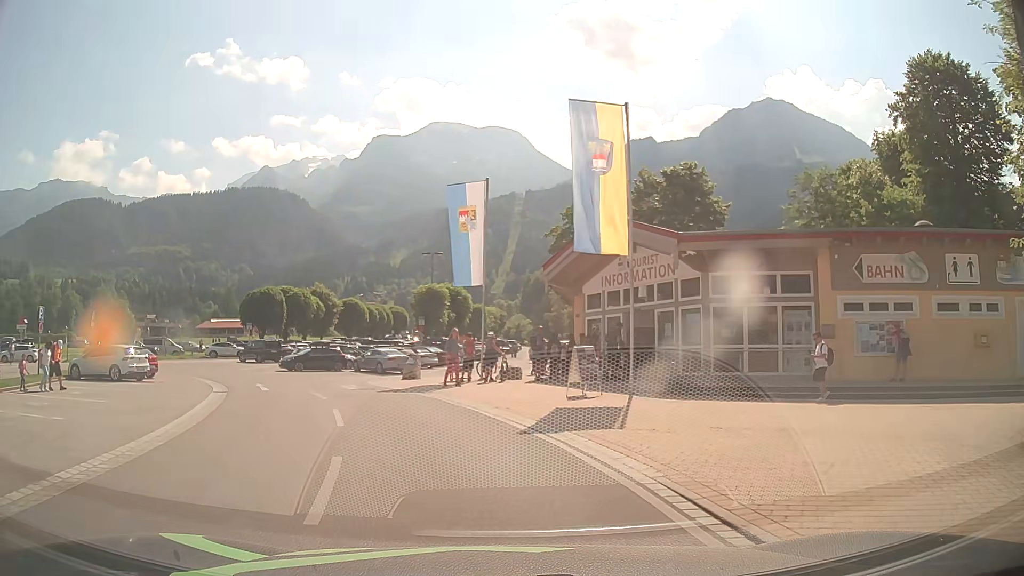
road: service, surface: asphalt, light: Day
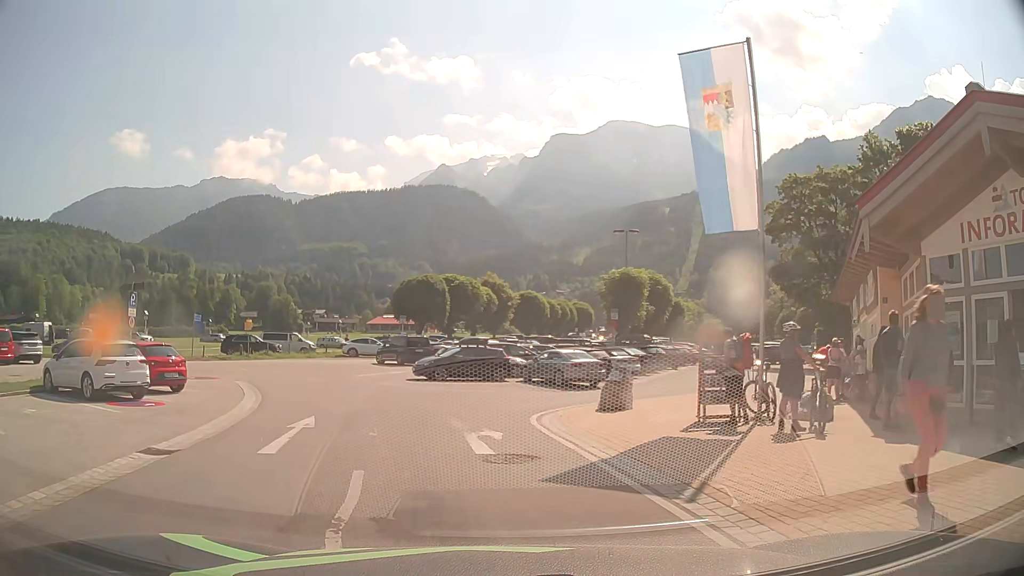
(-1.3, +12.6) m; -13°
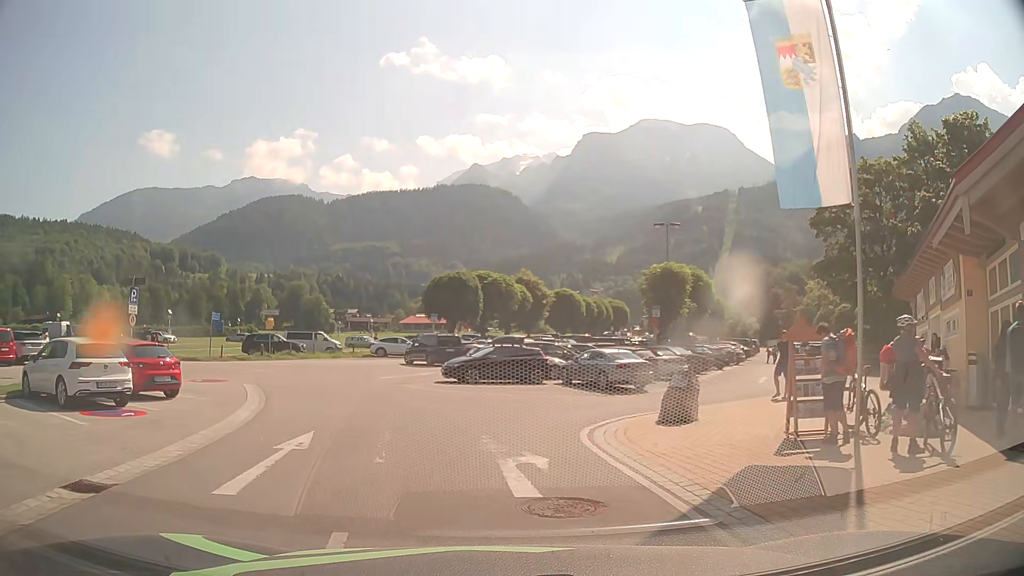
(-0.1, +2.5) m; -3°
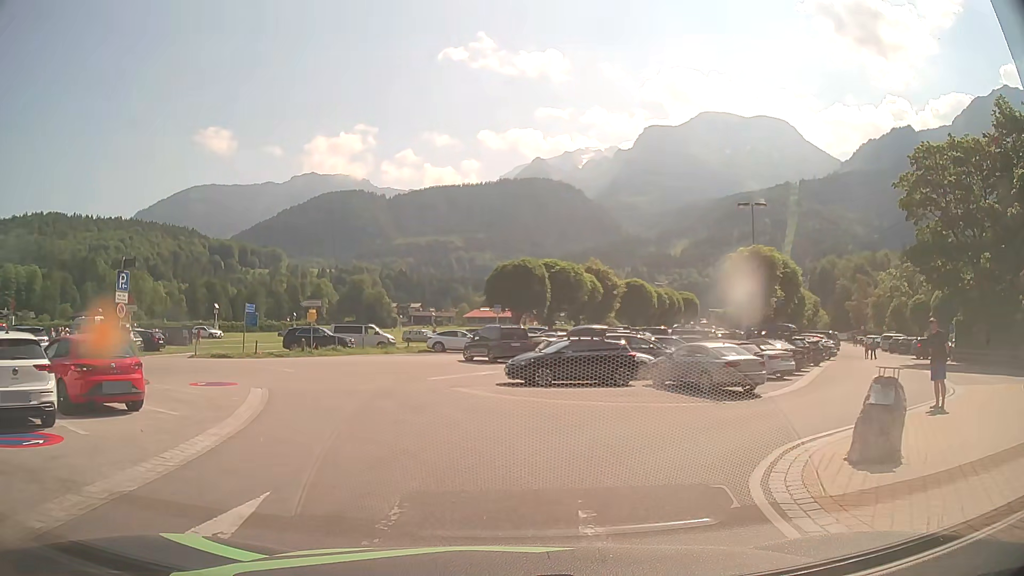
(-0.2, +5.0) m; -4°
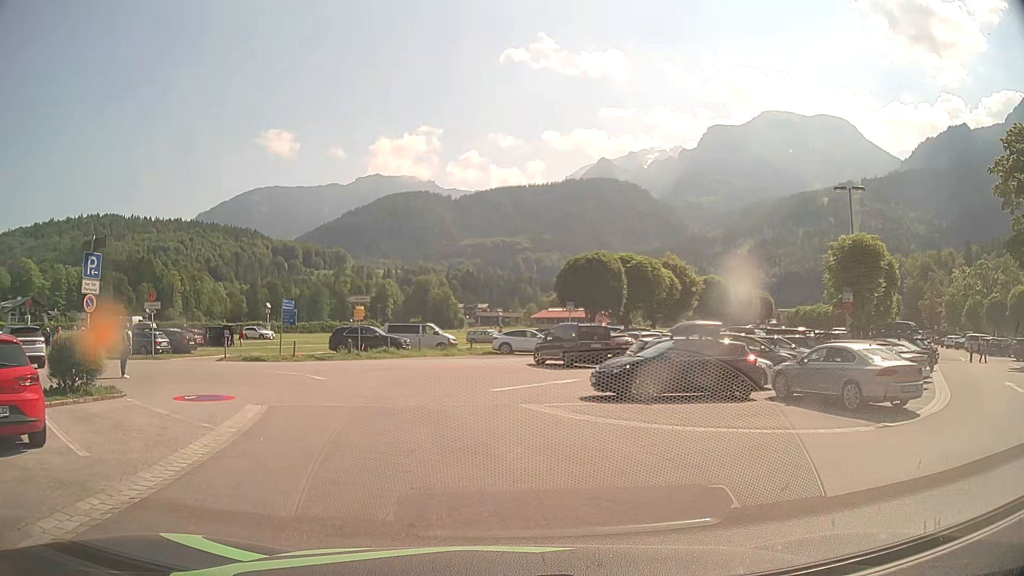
(-0.3, +5.1) m; -7°
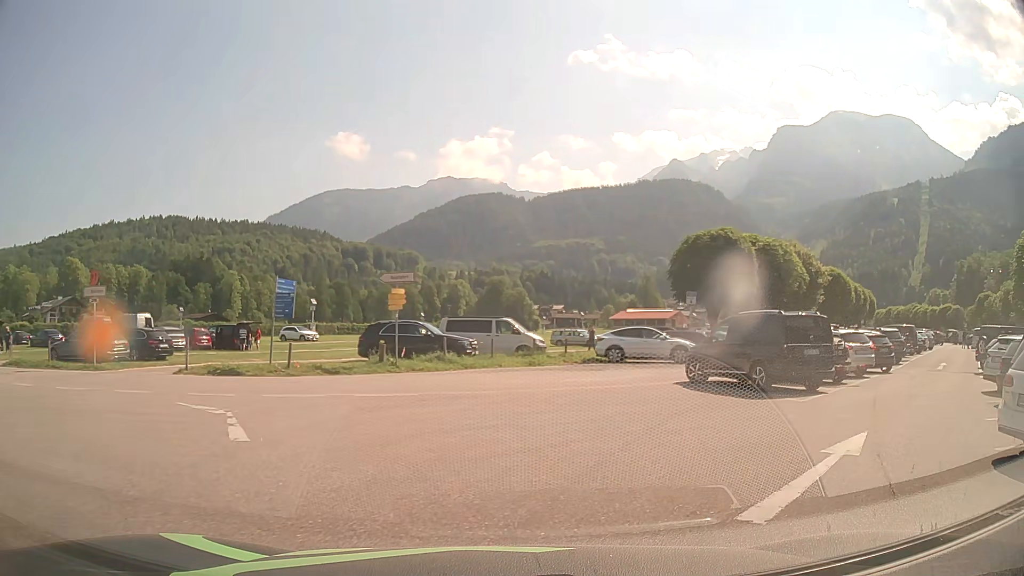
(-1.5, +13.0) m; -8°
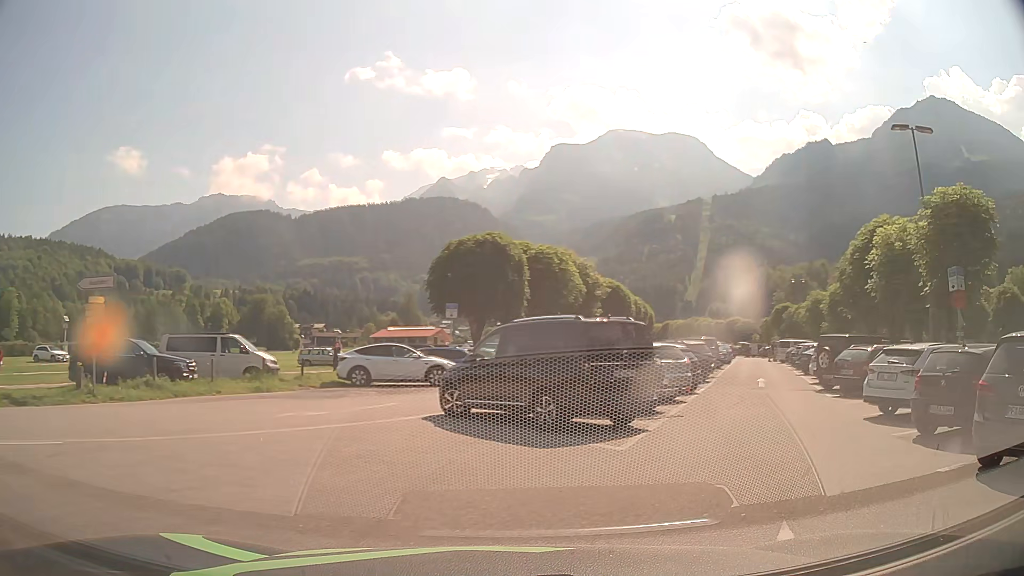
(+0.8, +4.7) m; +19°
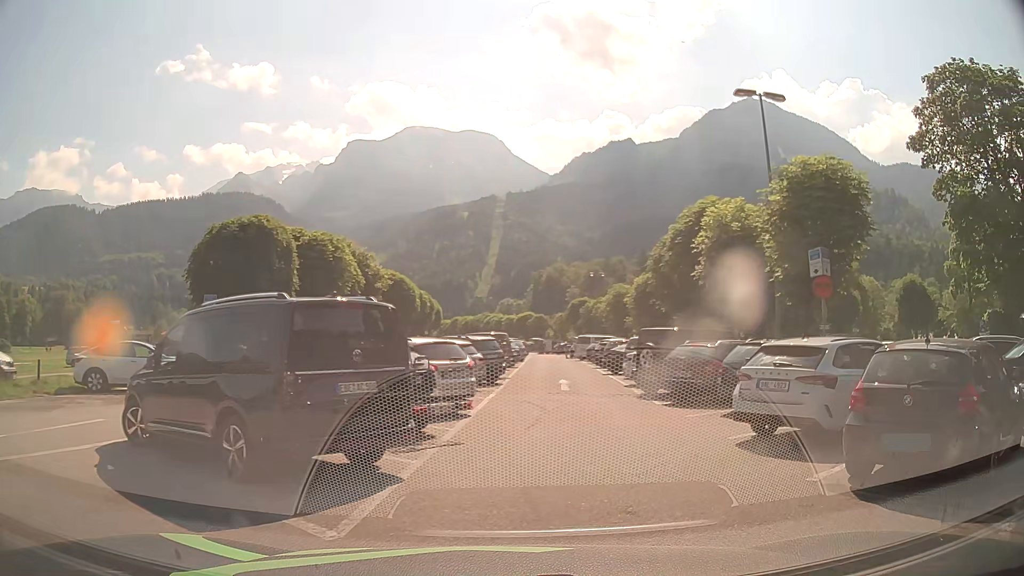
(+0.8, +4.2) m; +19°
